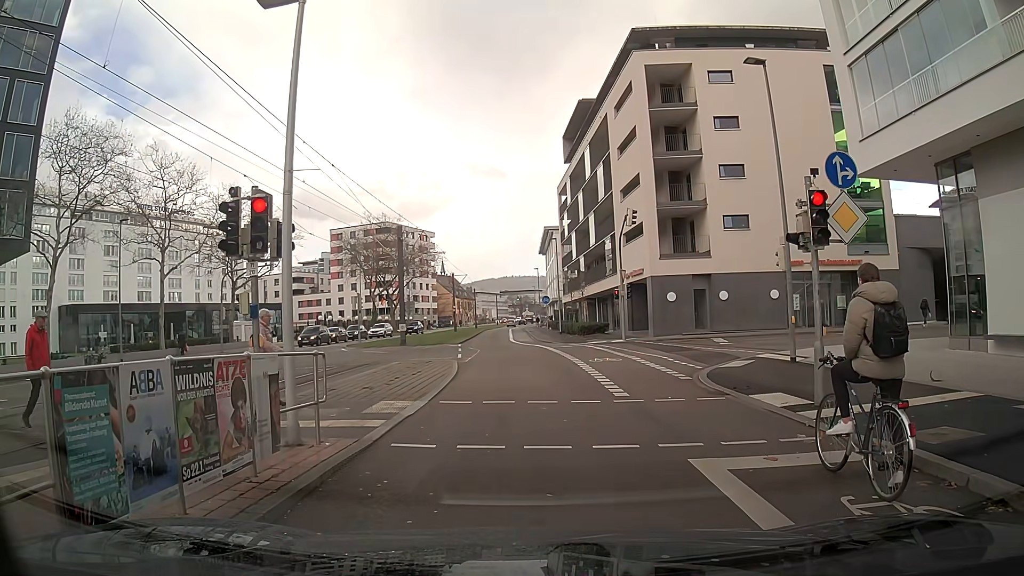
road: secondary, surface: asphalt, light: Day
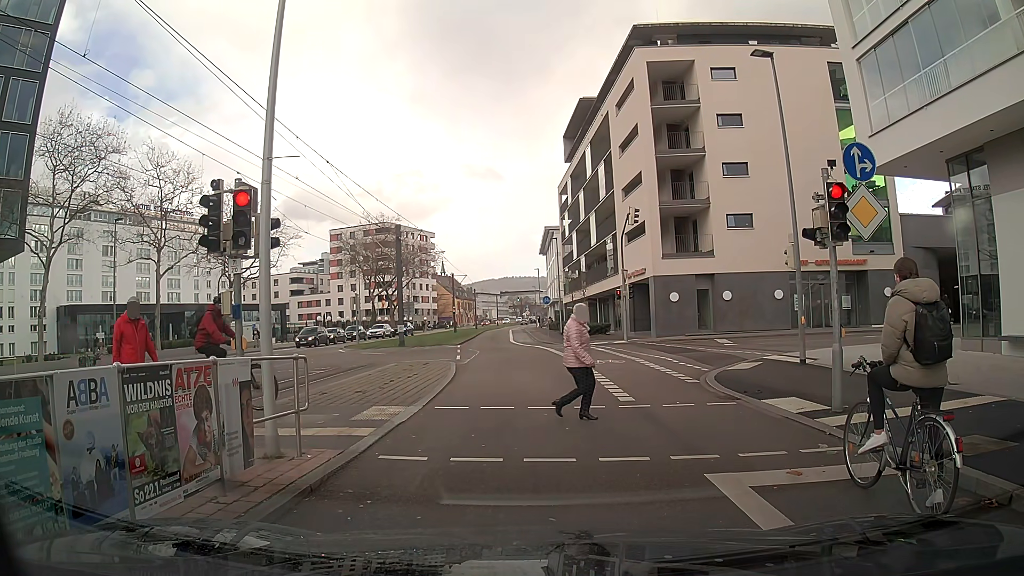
(0.0, +0.7) m; 0°
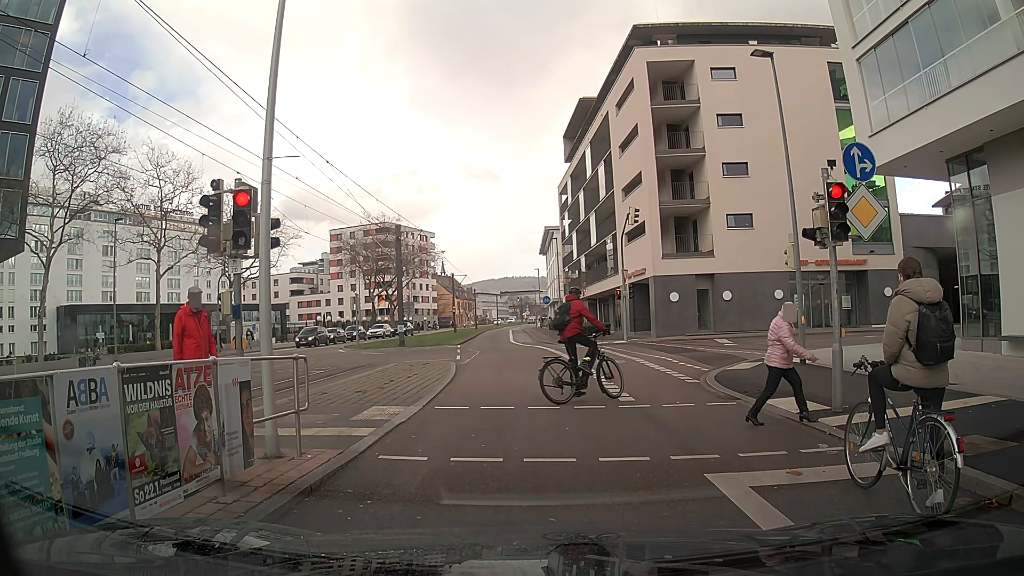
(0.0, 0.0) m; 0°
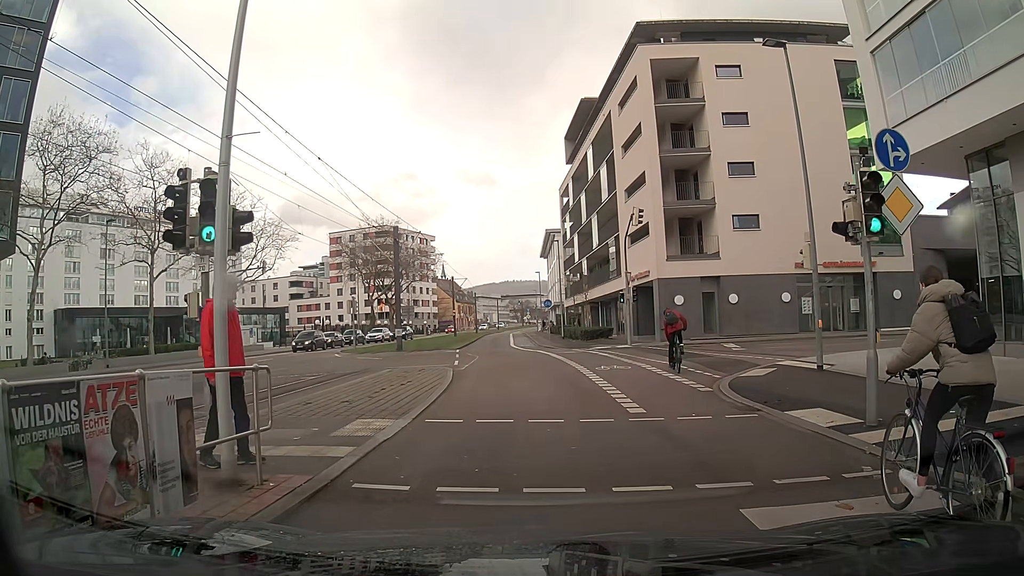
(0.0, +1.1) m; 0°
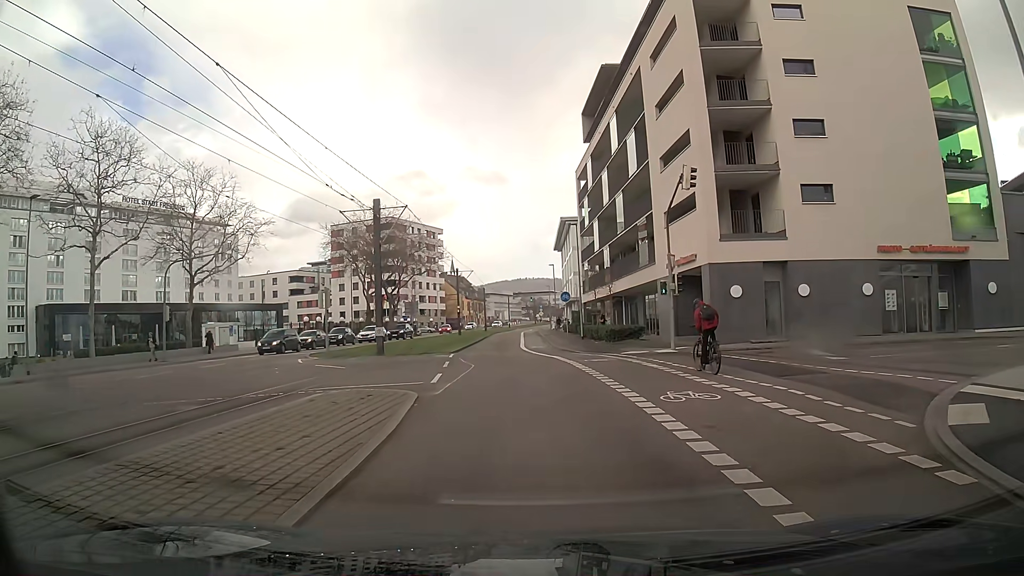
(-0.1, +8.8) m; -1°
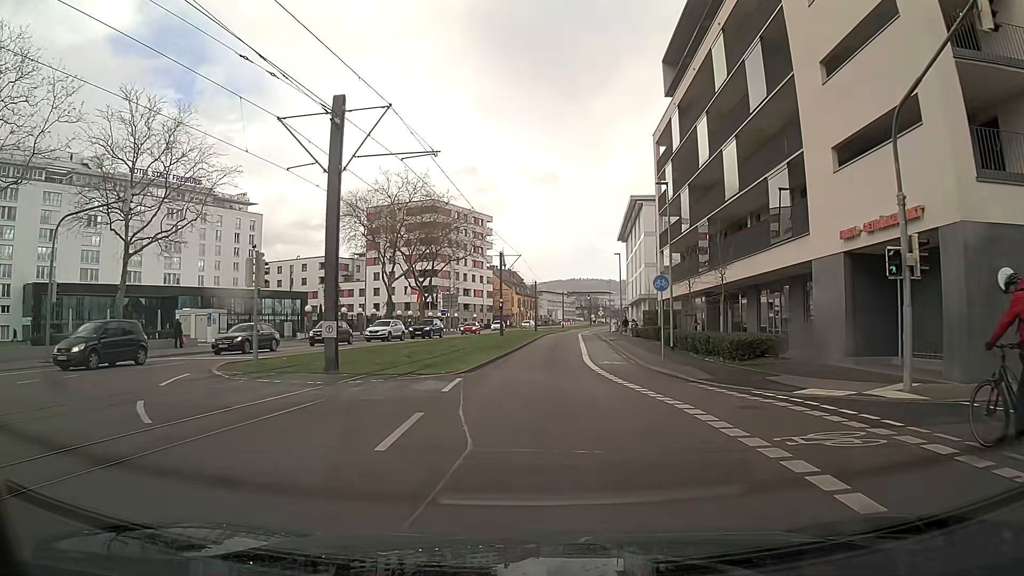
(-0.5, +15.4) m; -4°
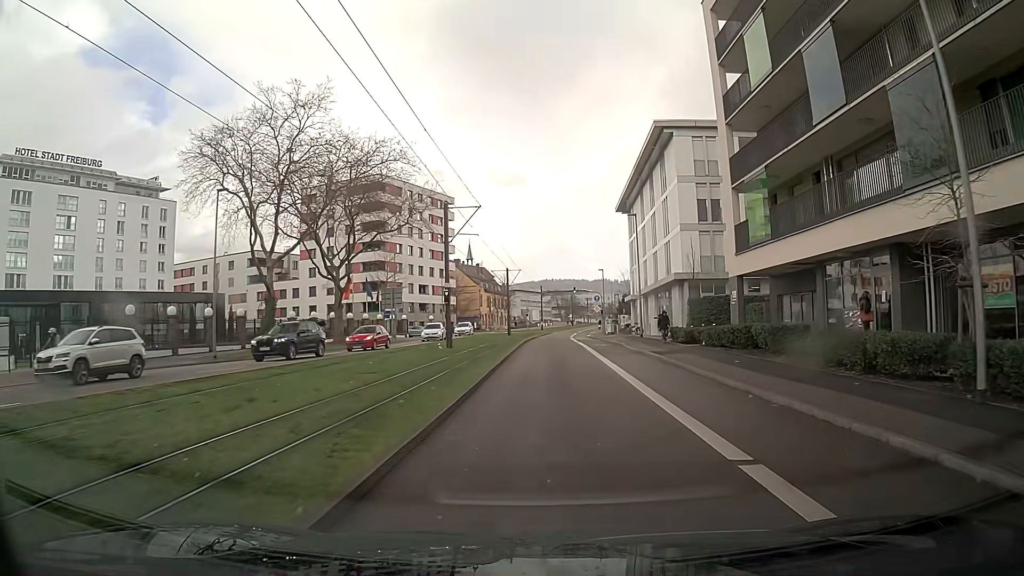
(+0.5, +25.0) m; +2°
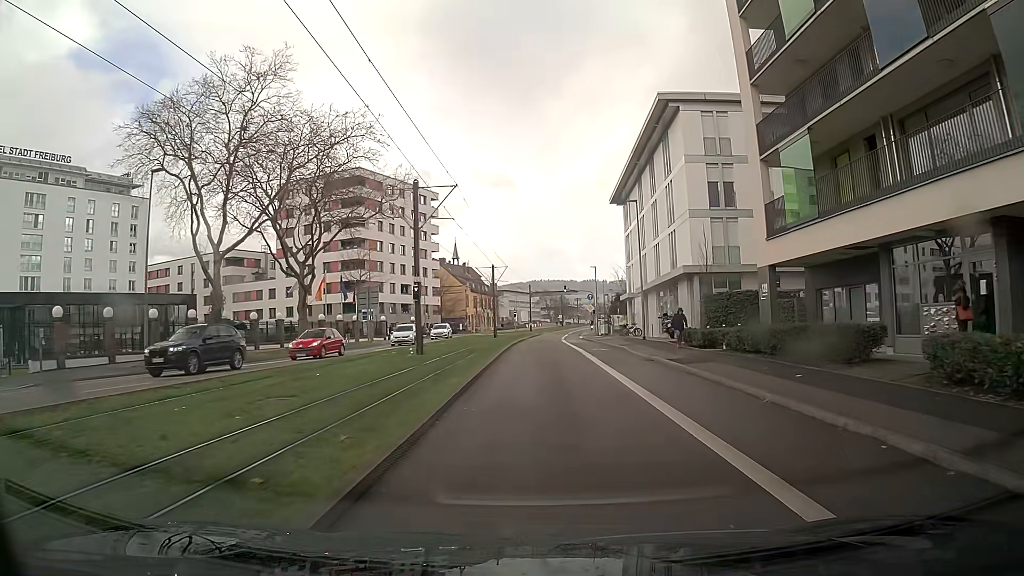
(0.0, +5.5) m; +1°
